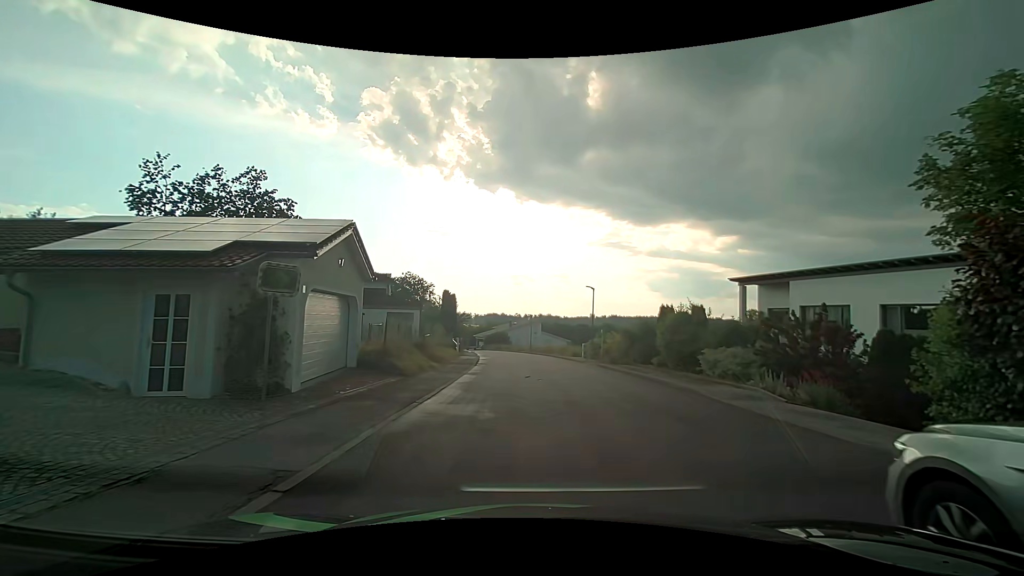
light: Day
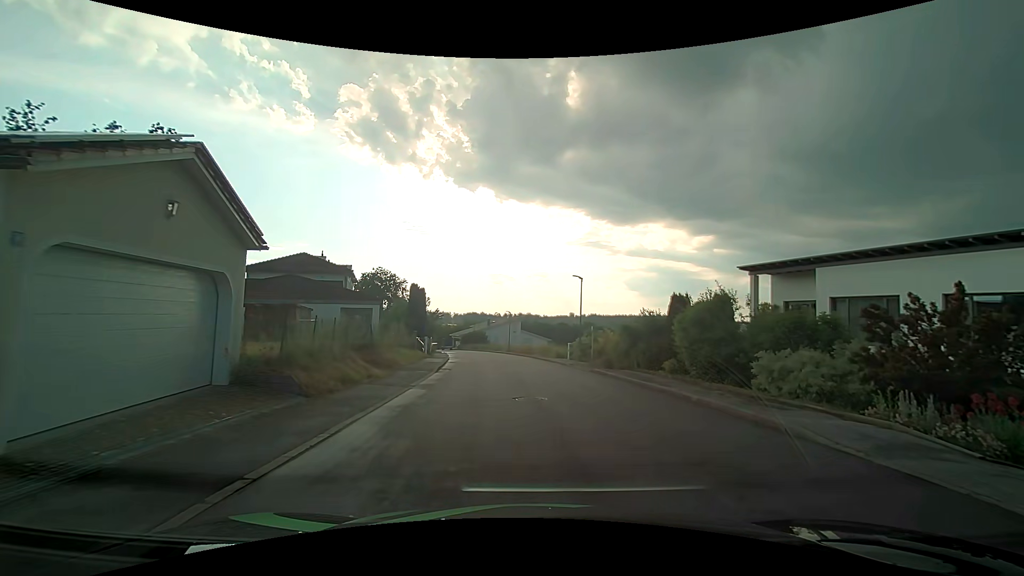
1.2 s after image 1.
(+0.1, +5.6) m; +3°
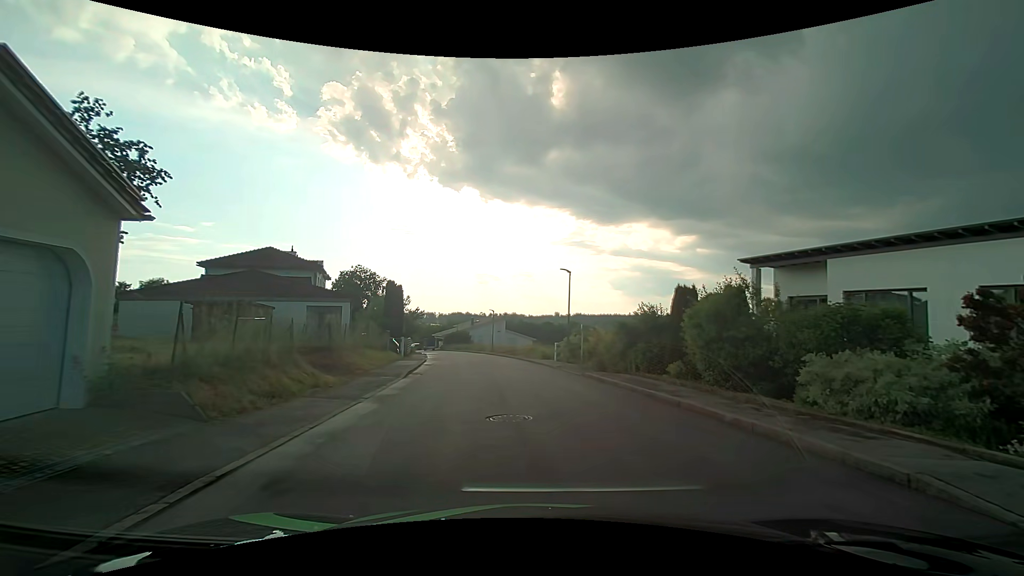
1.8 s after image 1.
(0.0, +2.8) m; +2°
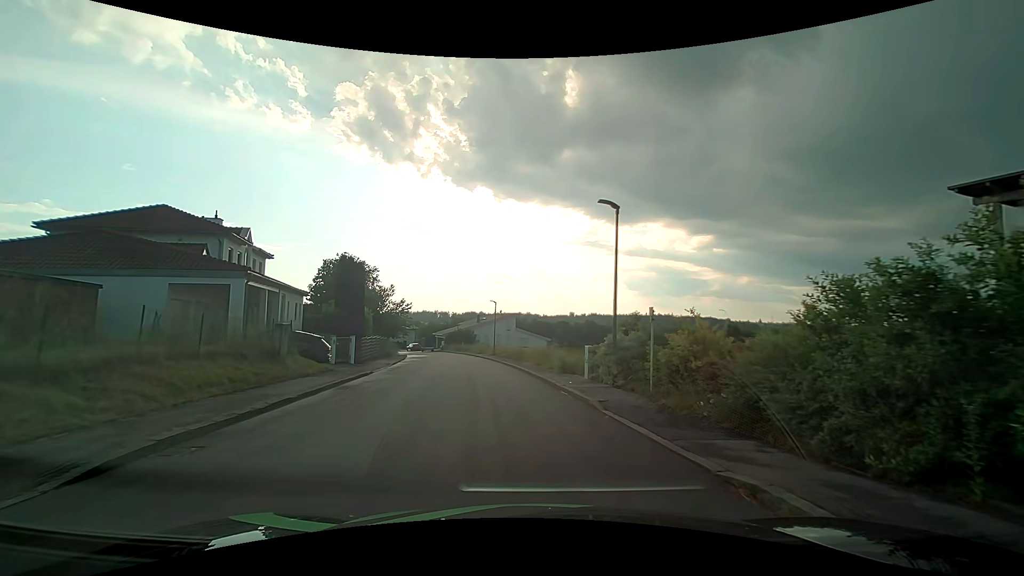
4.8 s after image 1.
(+0.1, +13.7) m; -2°
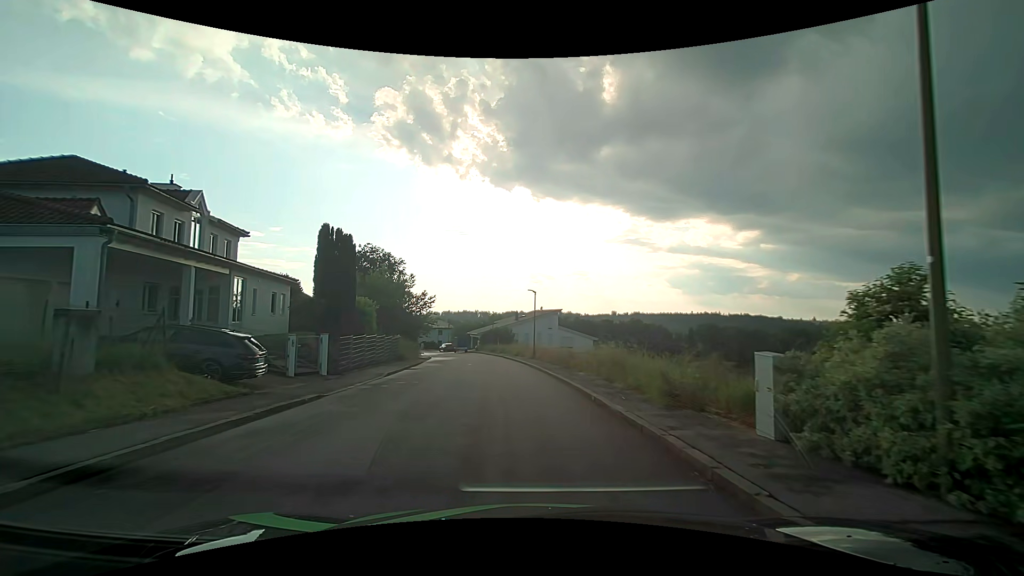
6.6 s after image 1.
(-0.5, +9.7) m; -4°
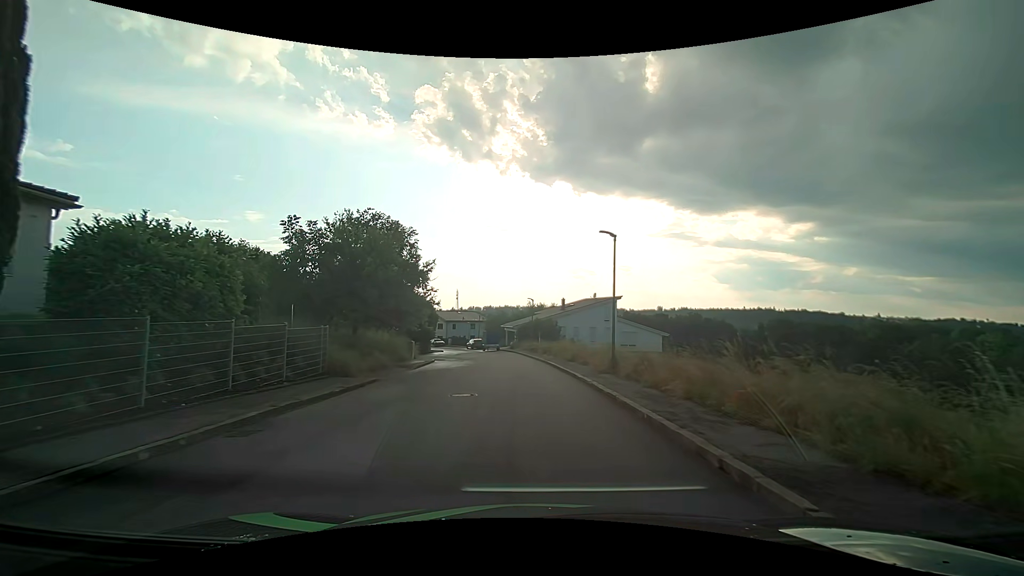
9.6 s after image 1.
(-1.0, +18.9) m; -5°
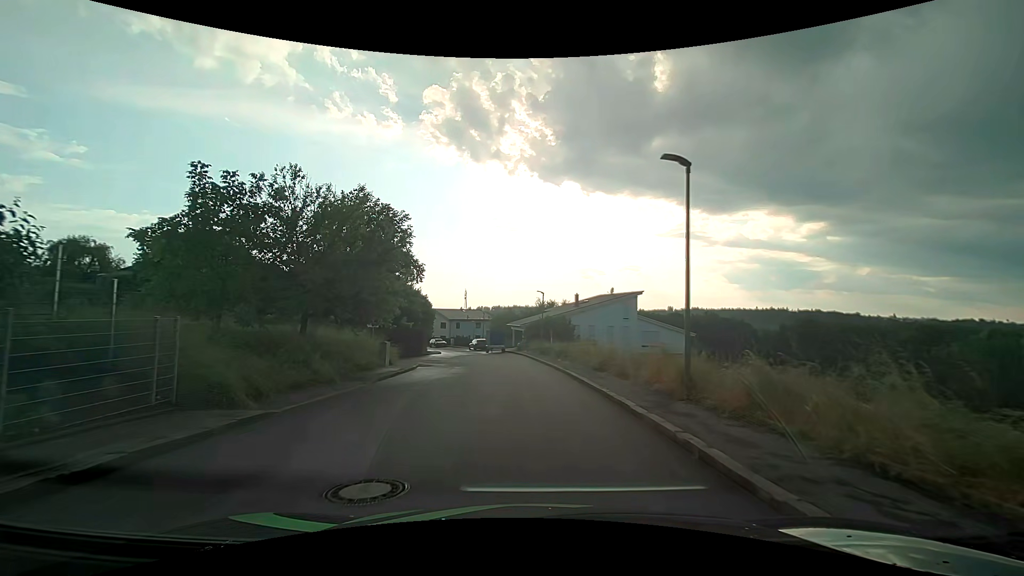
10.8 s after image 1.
(-0.1, +7.5) m; -1°
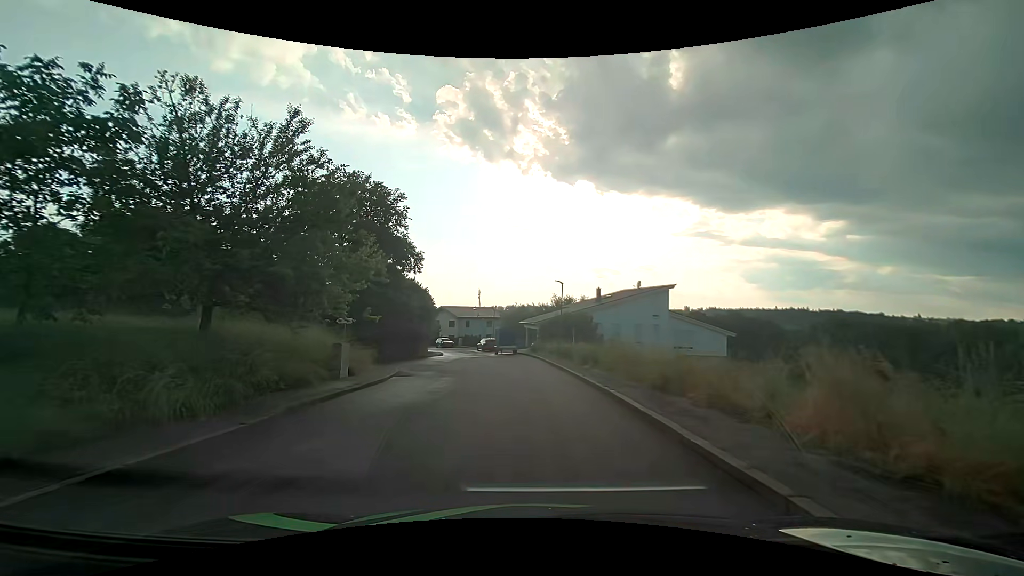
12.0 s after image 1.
(-0.1, +7.3) m; -2°
(0, +10) (-1, +20) (-2, +30) (-4, +40) (-6, +49) (-8, +59) (-12, +69) (-16, +78) (-20, +87) (-27, +94) m
